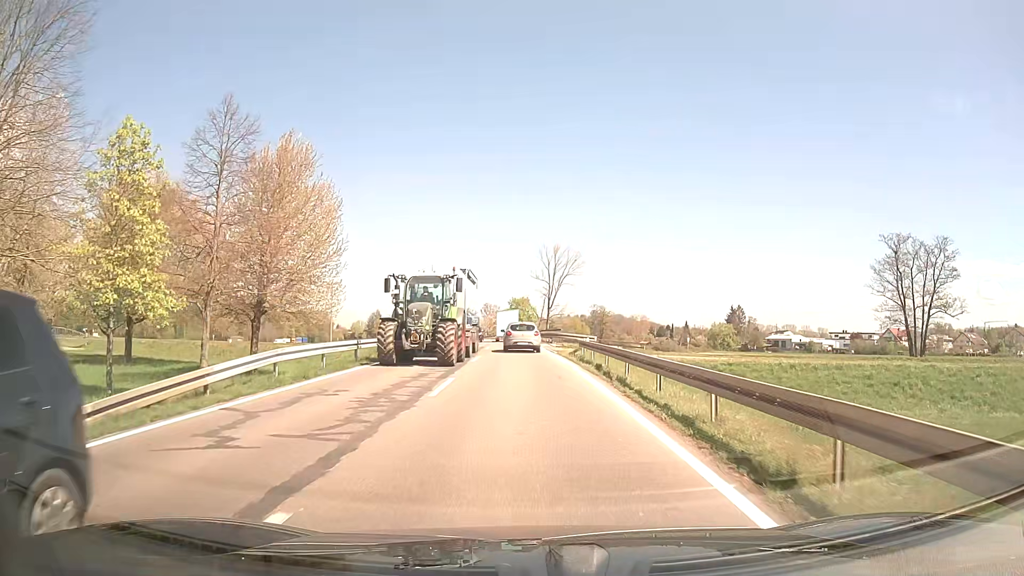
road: secondary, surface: asphalt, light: Day
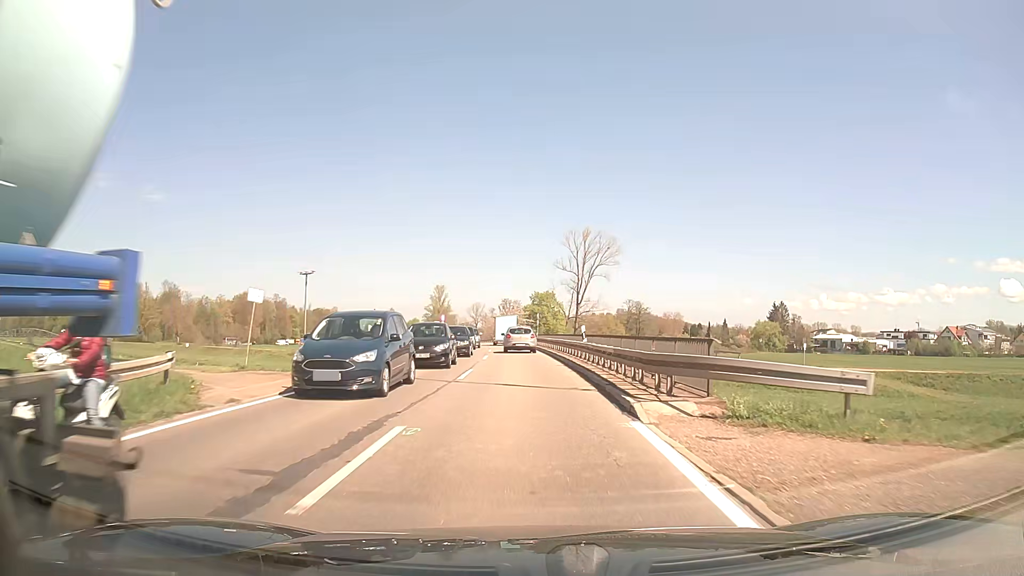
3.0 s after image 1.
(-0.5, +32.1) m; -2°
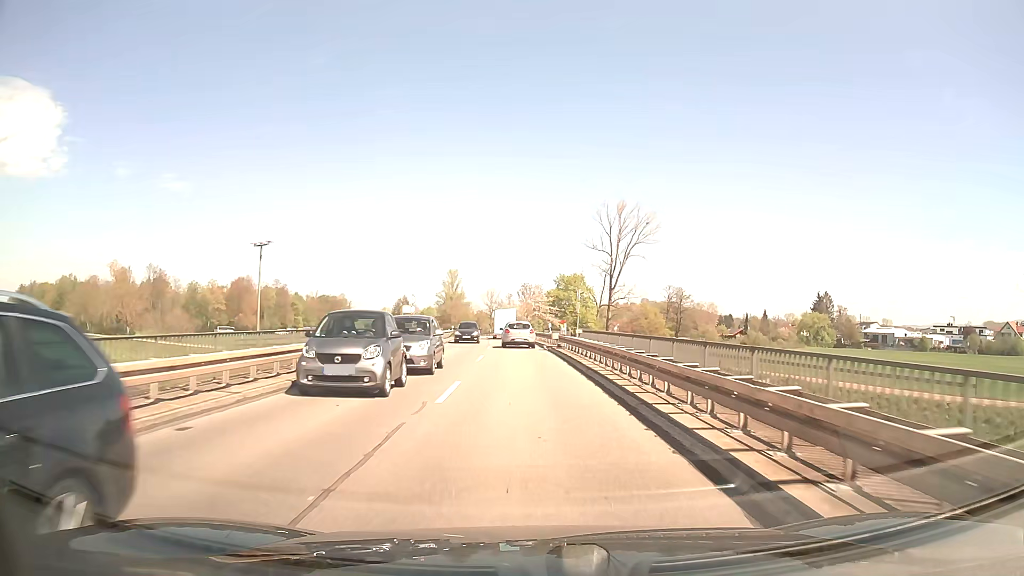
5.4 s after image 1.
(-0.6, +29.9) m; -2°
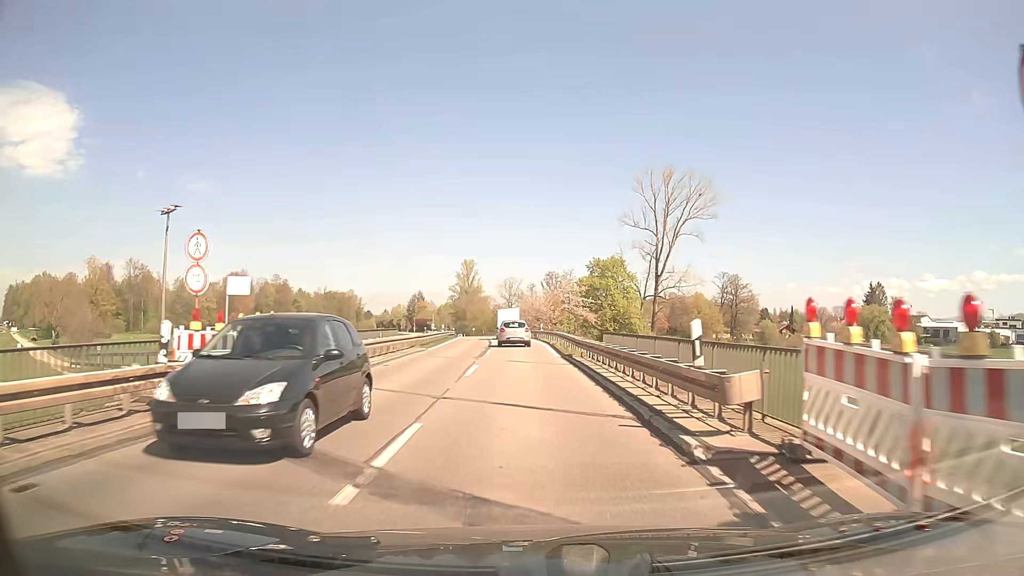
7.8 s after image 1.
(-0.5, +30.5) m; -2°
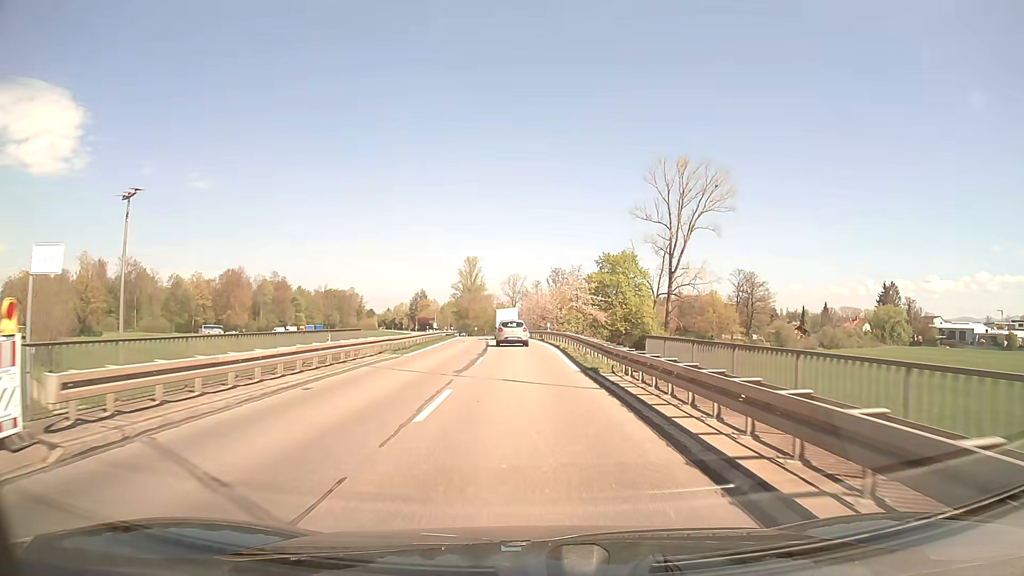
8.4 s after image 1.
(0.0, +7.6) m; -1°
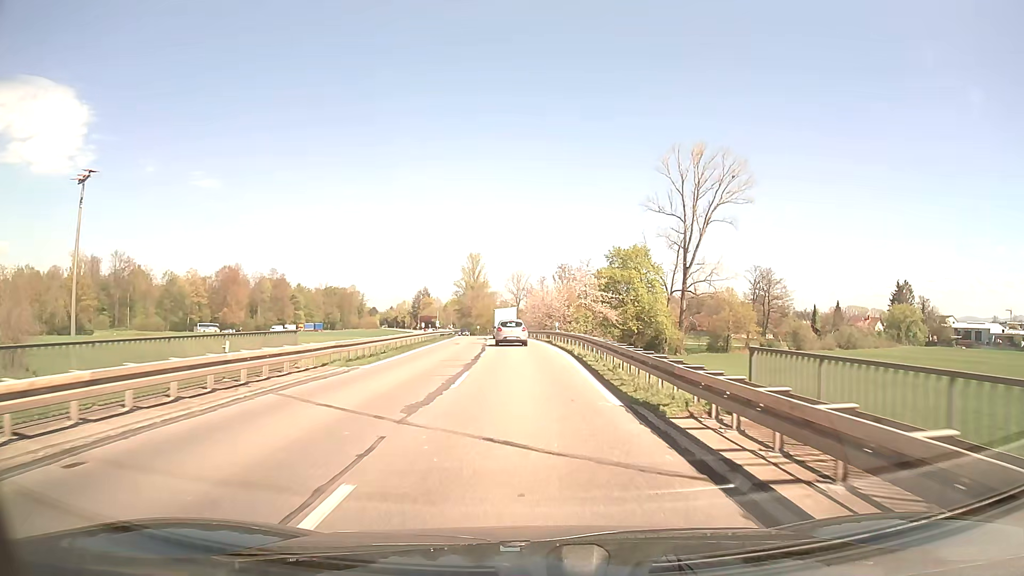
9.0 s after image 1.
(0.0, +7.5) m; 0°
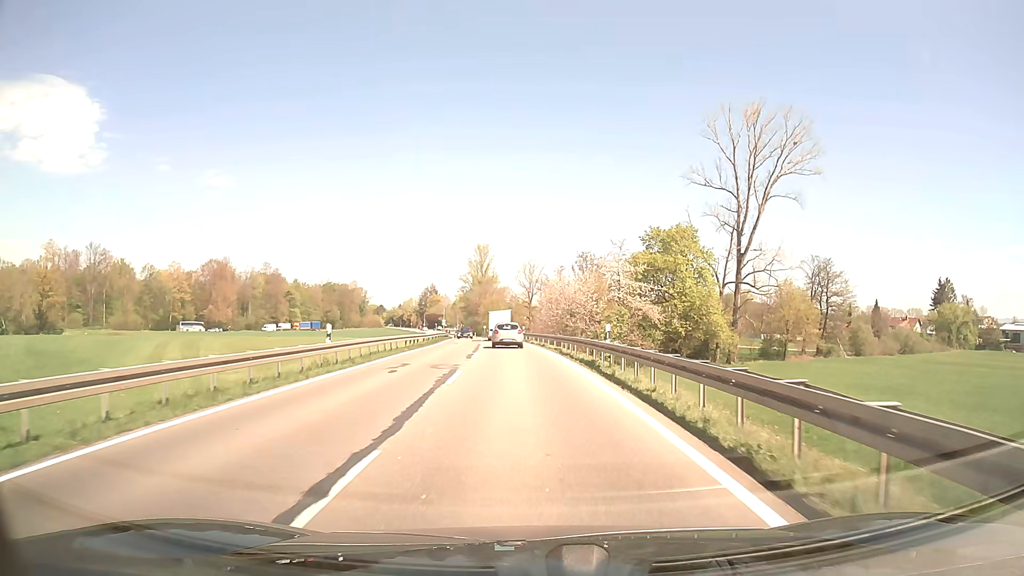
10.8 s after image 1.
(-0.3, +22.6) m; -1°
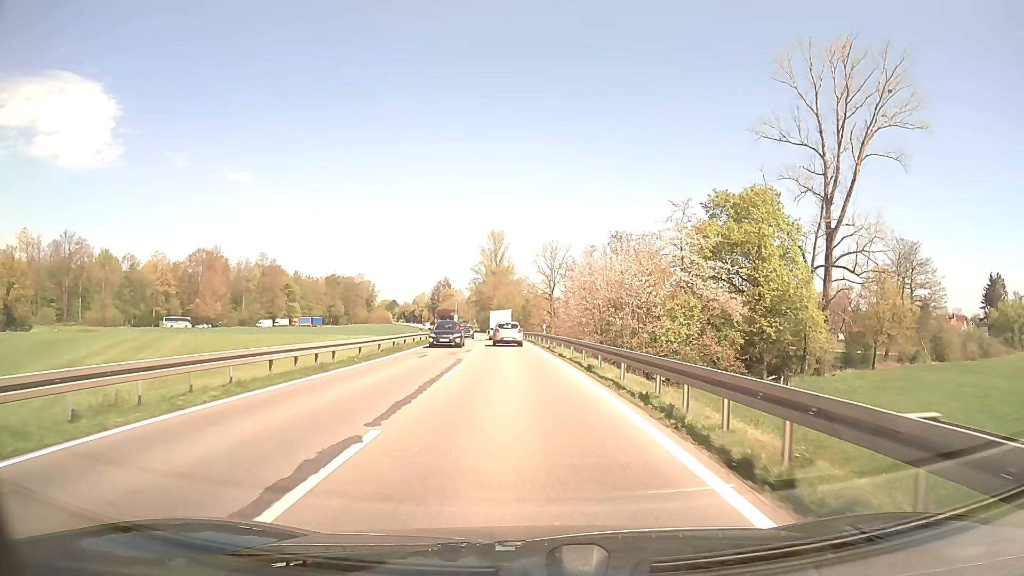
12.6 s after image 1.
(-0.2, +22.7) m; -2°
(0, +10) (0, +20) (-1, +30) (-1, +40) (-2, +50) (-2, +60) (-3, +70) (-4, +80) (-5, +90) (-6, +100) m
